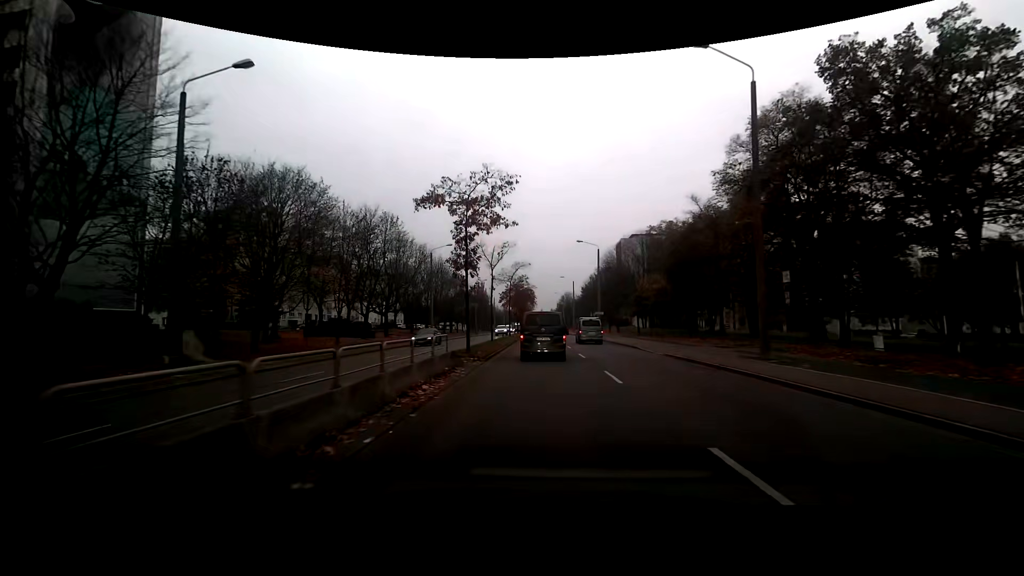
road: secondary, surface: asphalt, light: Day
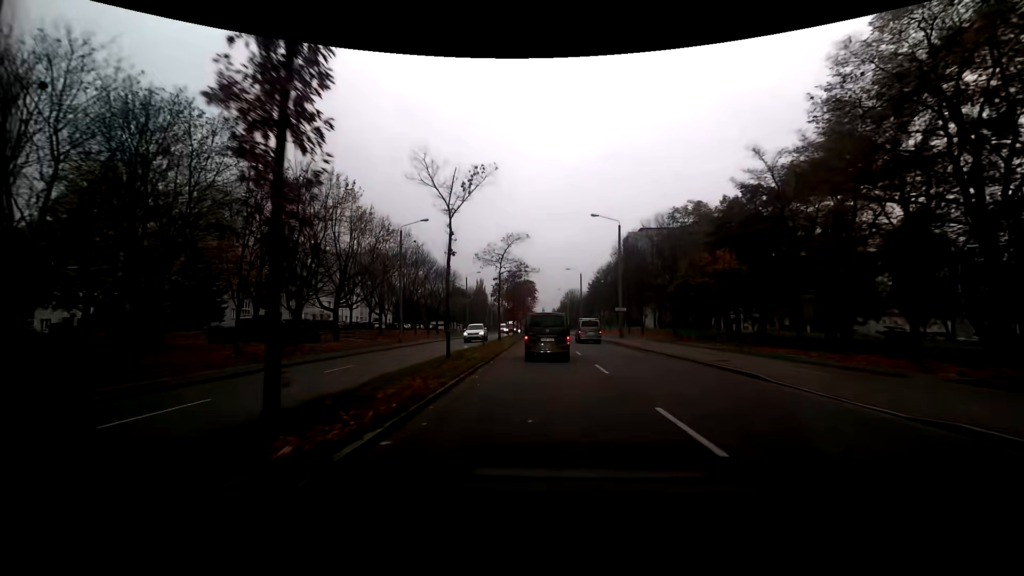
(-0.1, +15.4) m; -1°
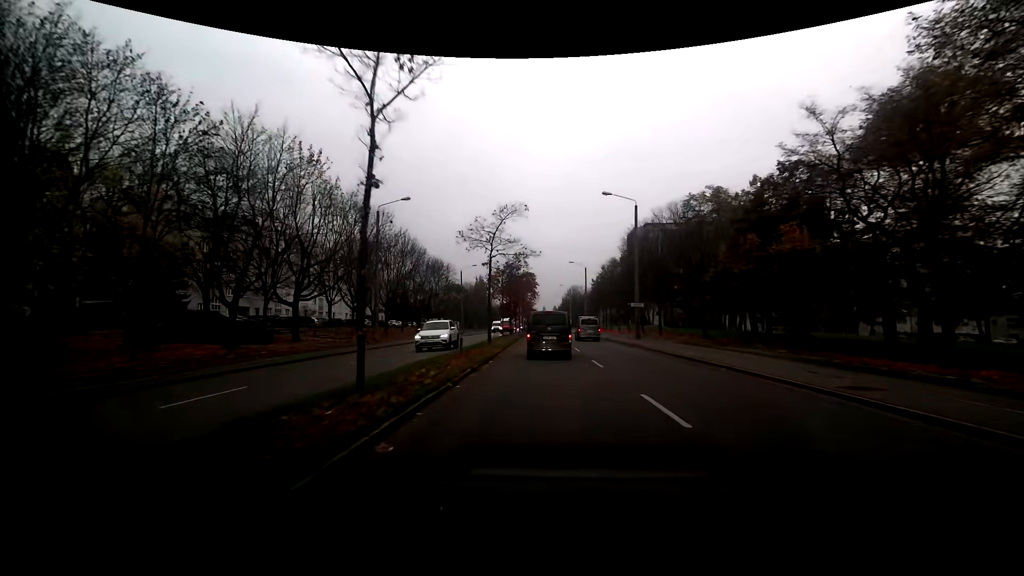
(0.0, +7.7) m; 0°
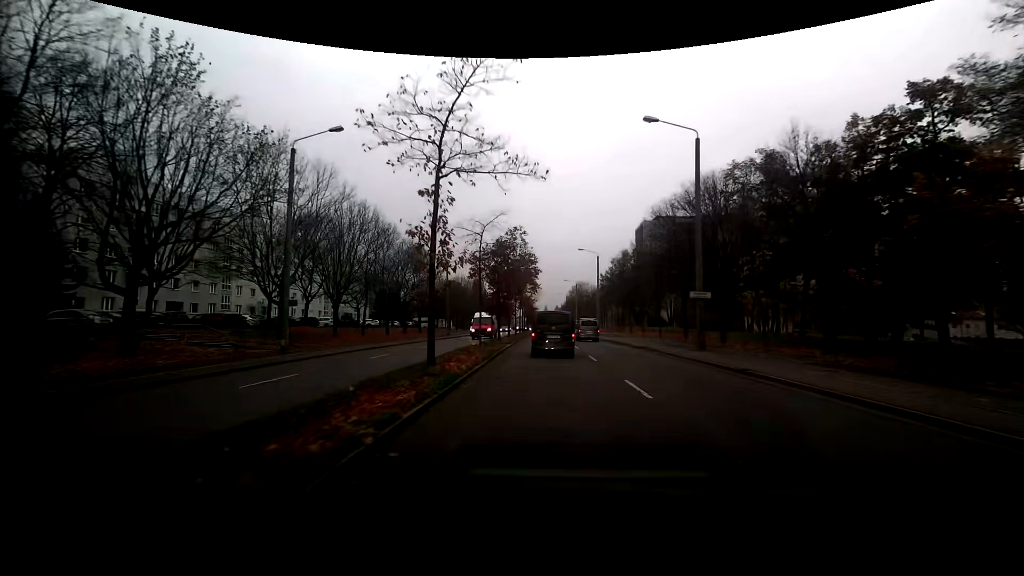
(0.0, +15.5) m; 0°
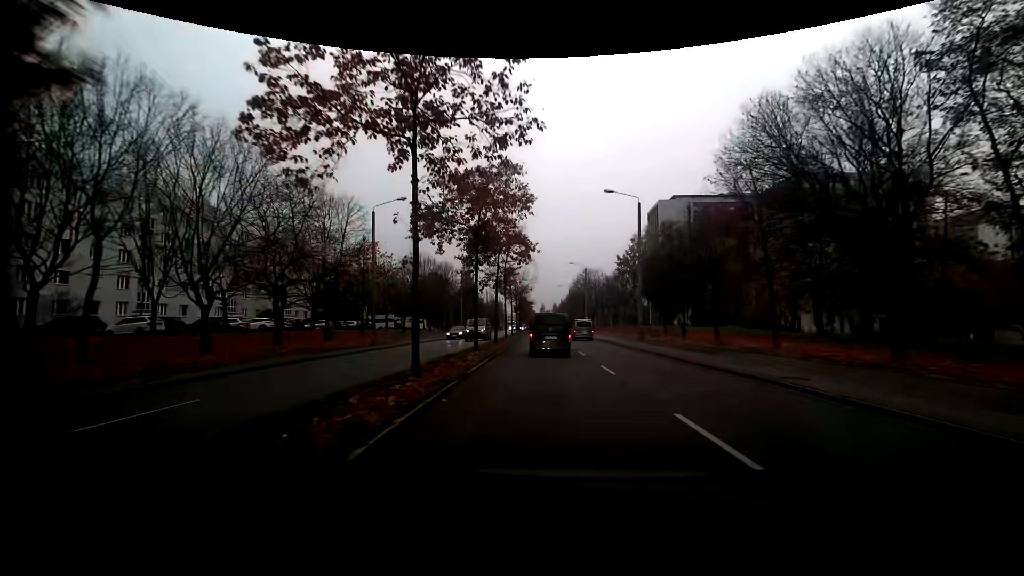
(+0.1, +31.7) m; +1°
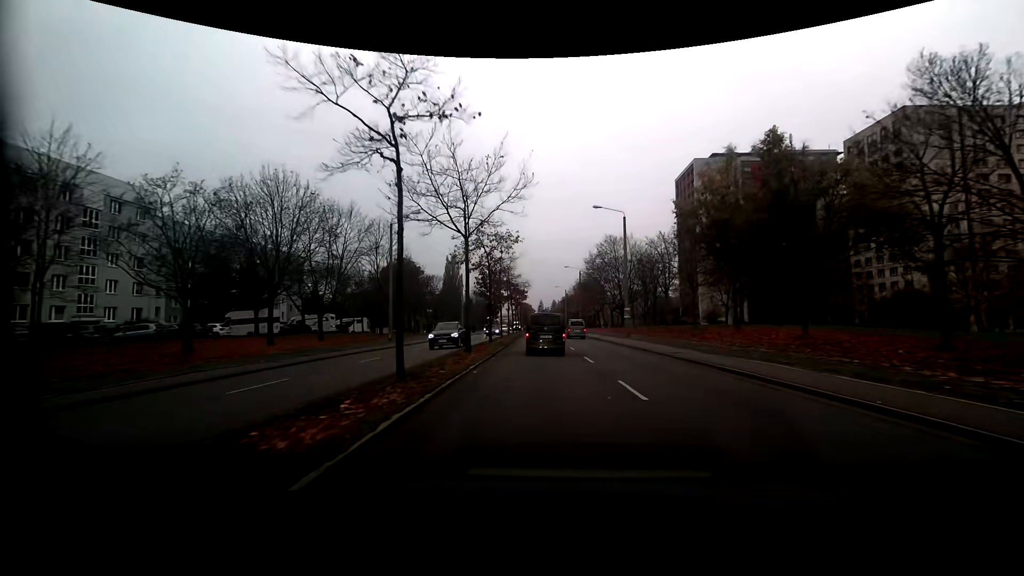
(-0.2, +41.2) m; 0°
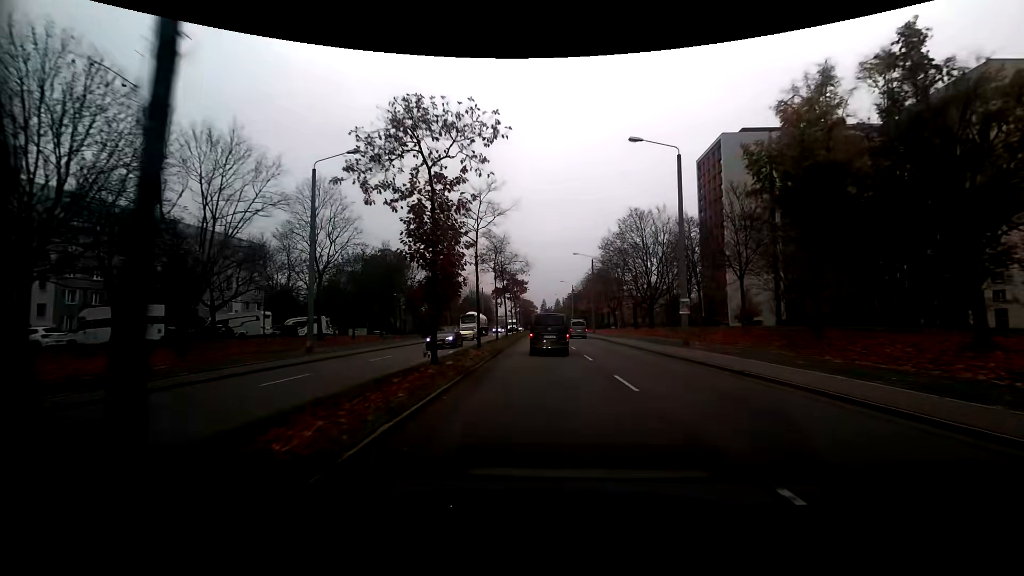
(-0.1, +17.0) m; -1°
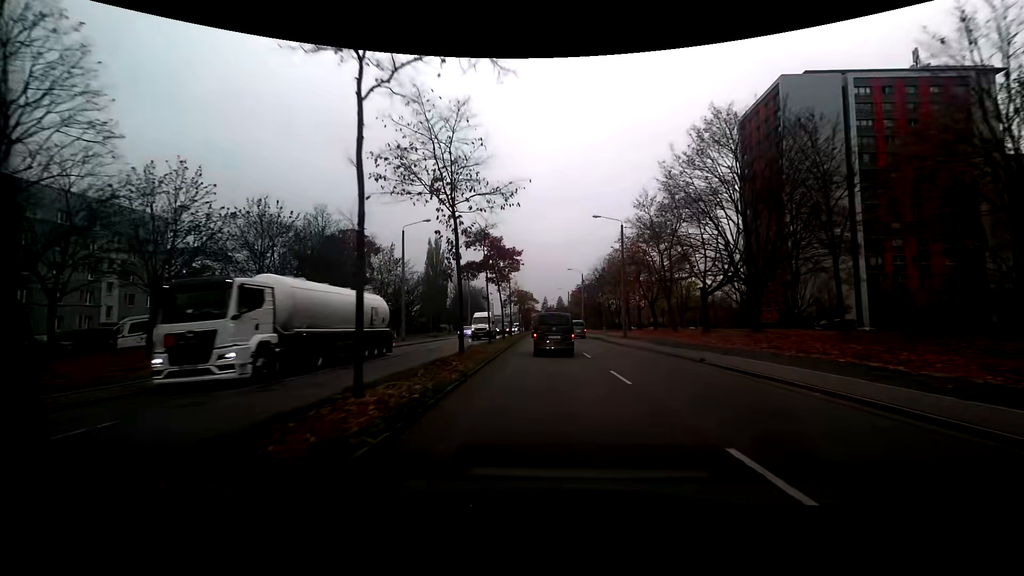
(0.0, +26.0) m; 0°
(0, +10) (0, +20) (0, +30) (0, +40) (0, +50) (0, +60) (0, +70) (0, +80) (0, +90) (0, +100) m
